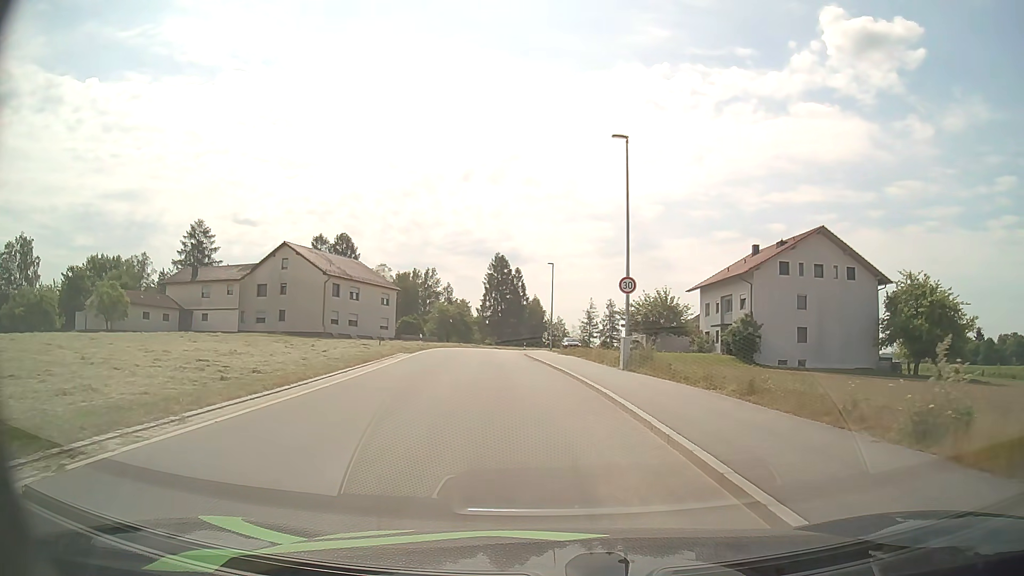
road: unclassified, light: Day
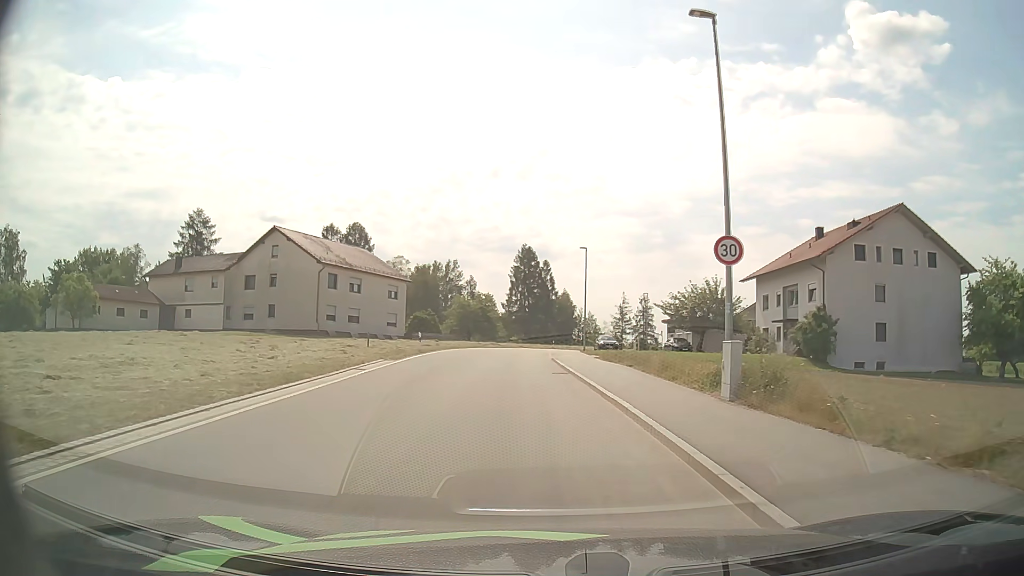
(-0.2, +9.9) m; -3°
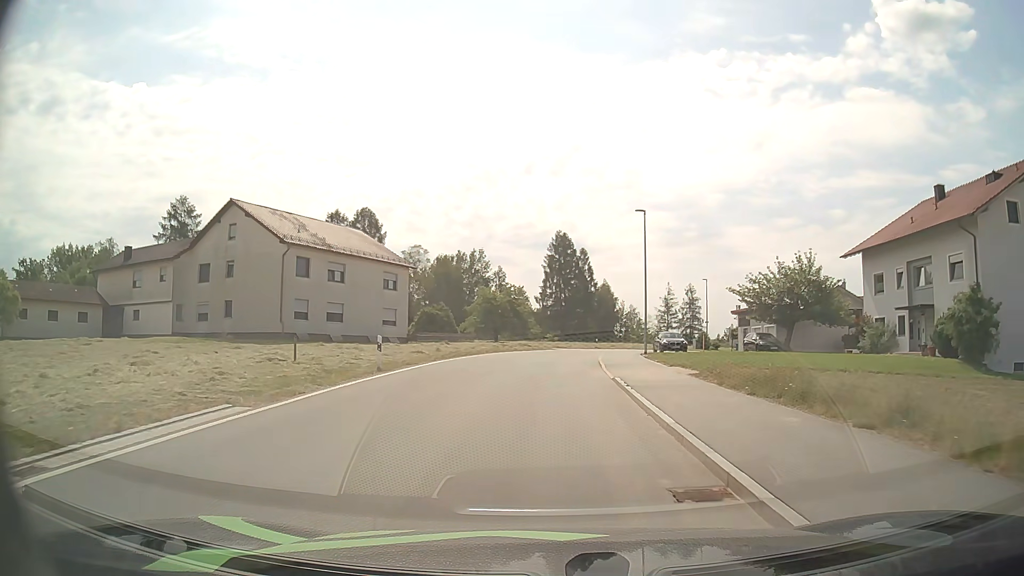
(-0.4, +15.3) m; -3°
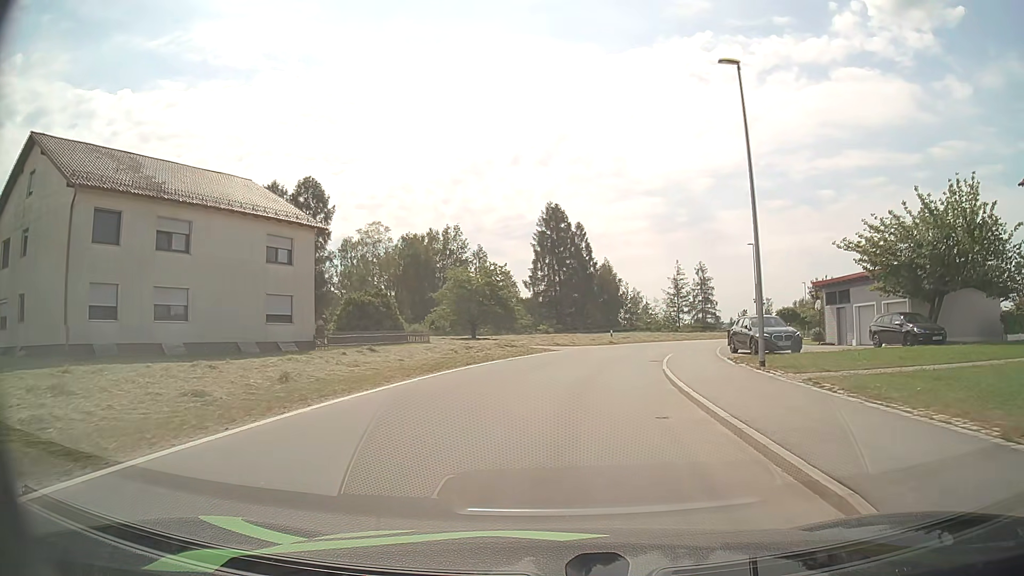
(-0.1, +21.2) m; +1°
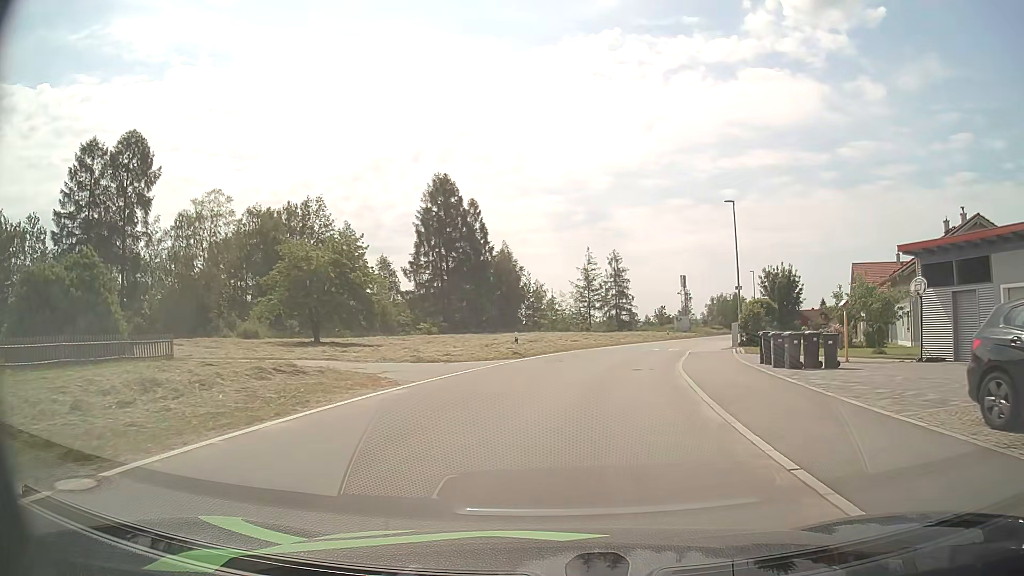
(+1.2, +20.6) m; +8°
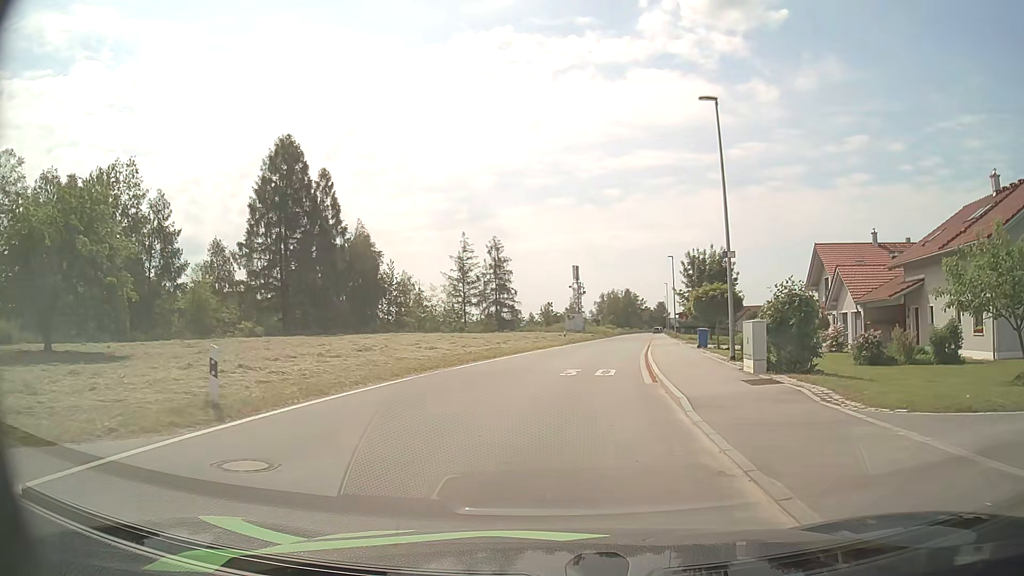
(+1.7, +18.3) m; +10°
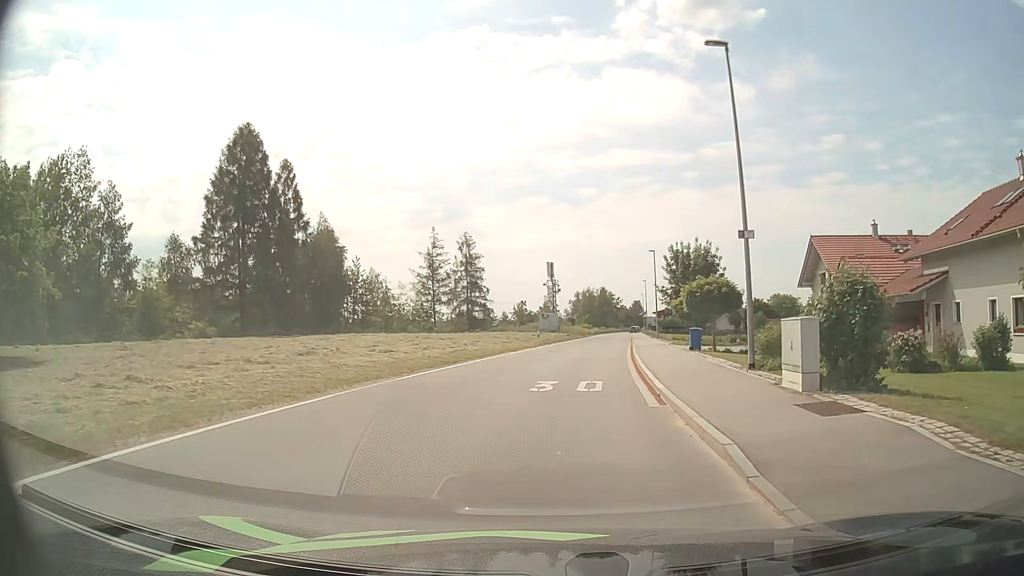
(+0.1, +4.4) m; +2°
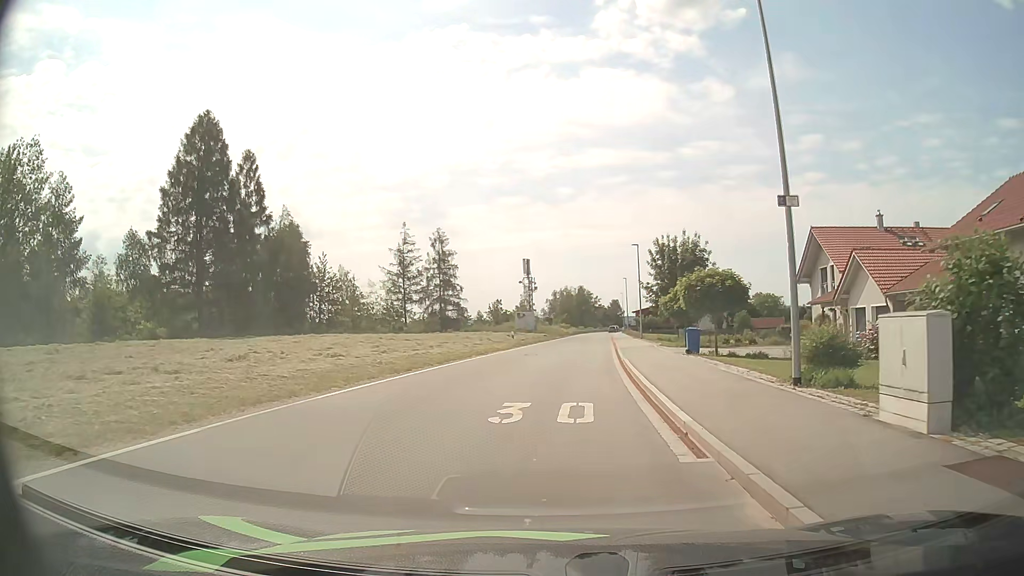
(+0.1, +4.4) m; +2°
(0, +10) (+1, +20) (+1, +30) (+2, +40) (+3, +50) (+4, +60) (+4, +70) (+5, +80) (+6, +90) (+7, +100) m
